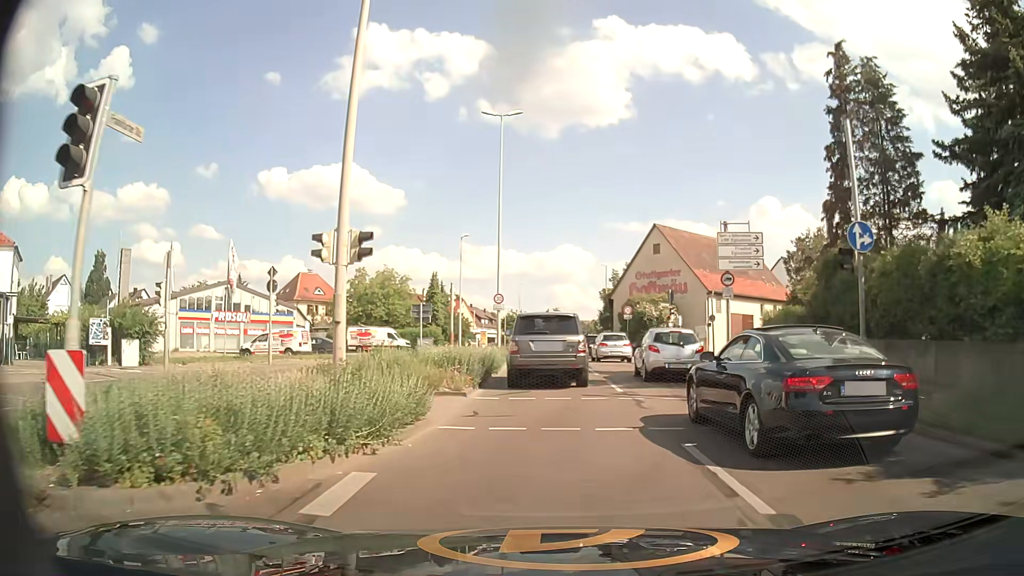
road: primary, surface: asphalt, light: Day
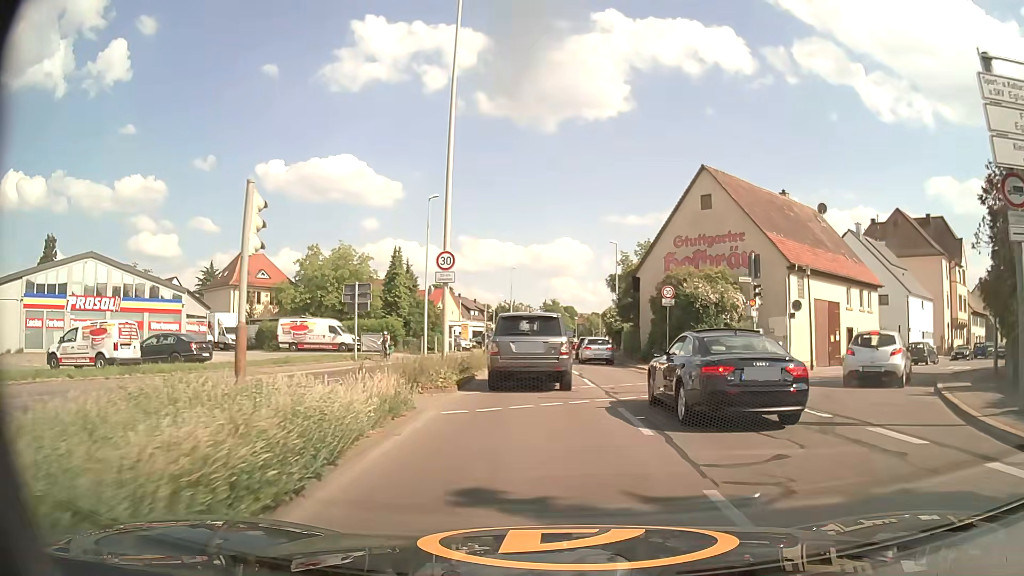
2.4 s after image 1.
(-0.1, +18.5) m; 0°
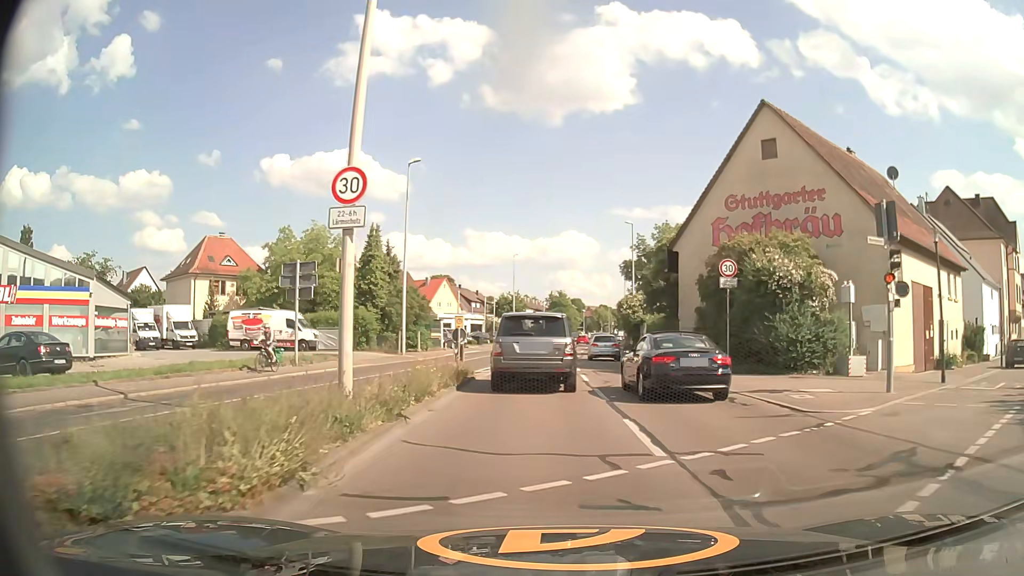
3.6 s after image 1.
(0.0, +10.2) m; -1°
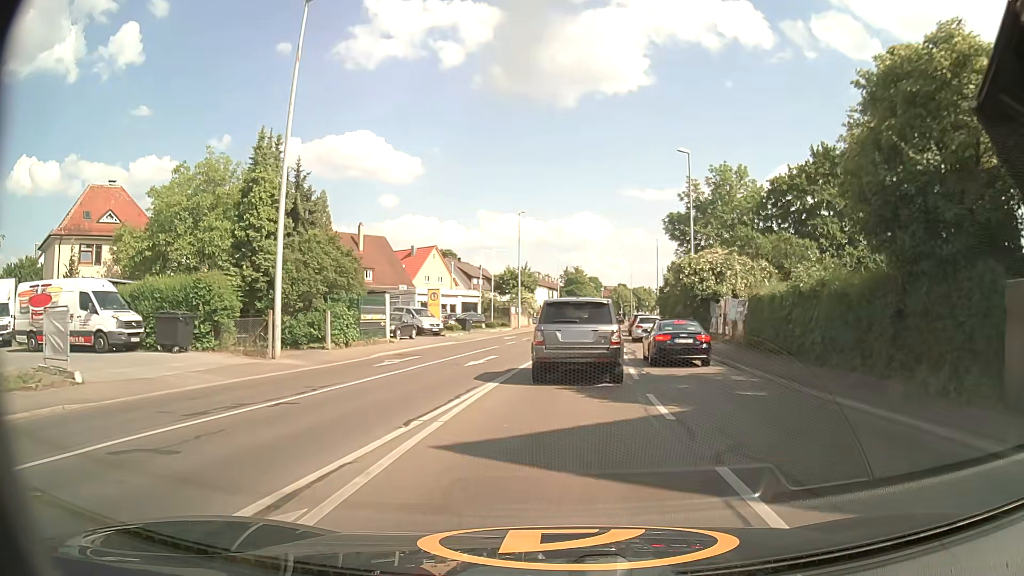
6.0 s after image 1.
(-0.3, +22.7) m; -1°
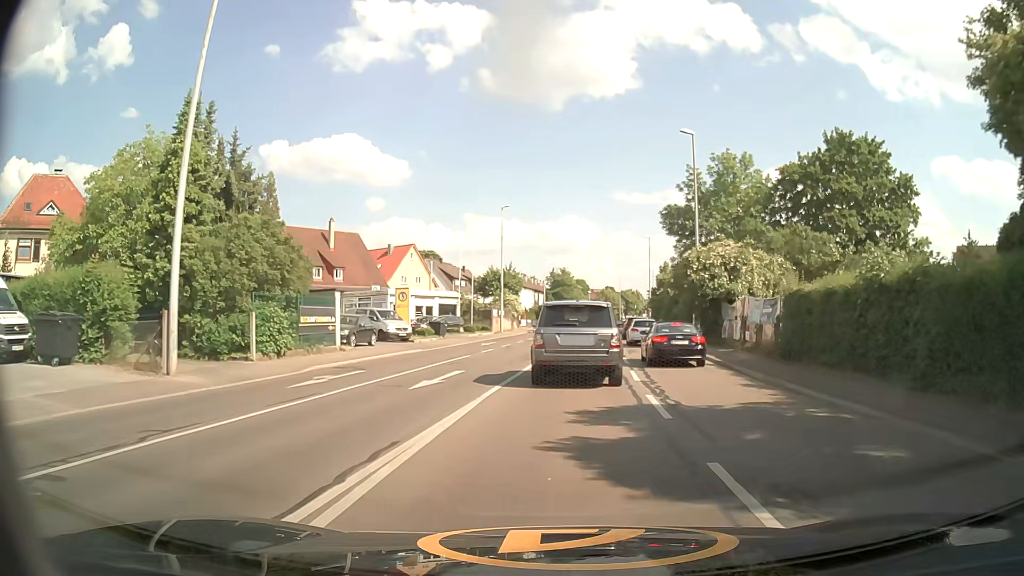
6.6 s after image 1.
(0.0, +5.8) m; +1°
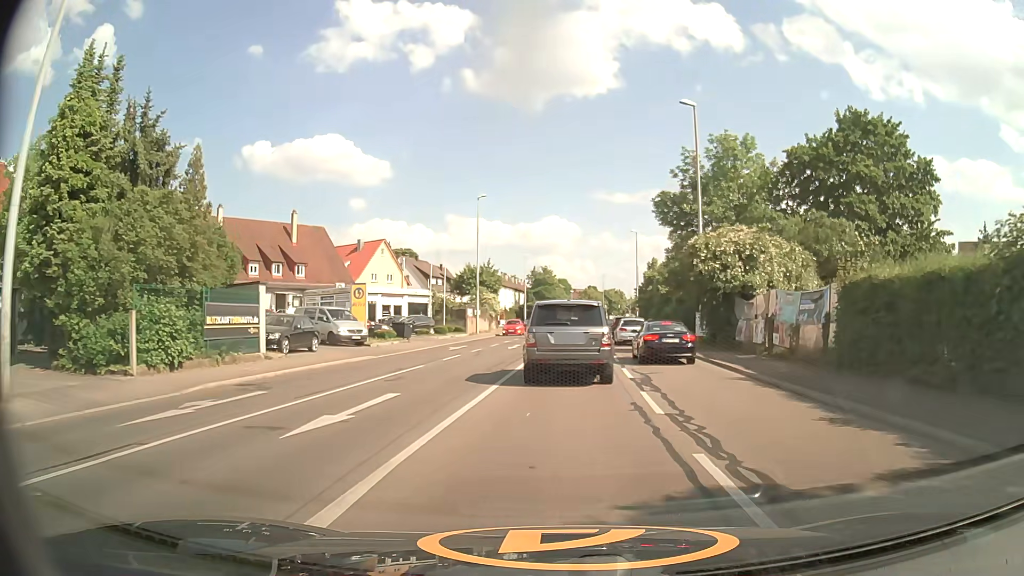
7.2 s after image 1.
(+0.1, +5.7) m; +2°
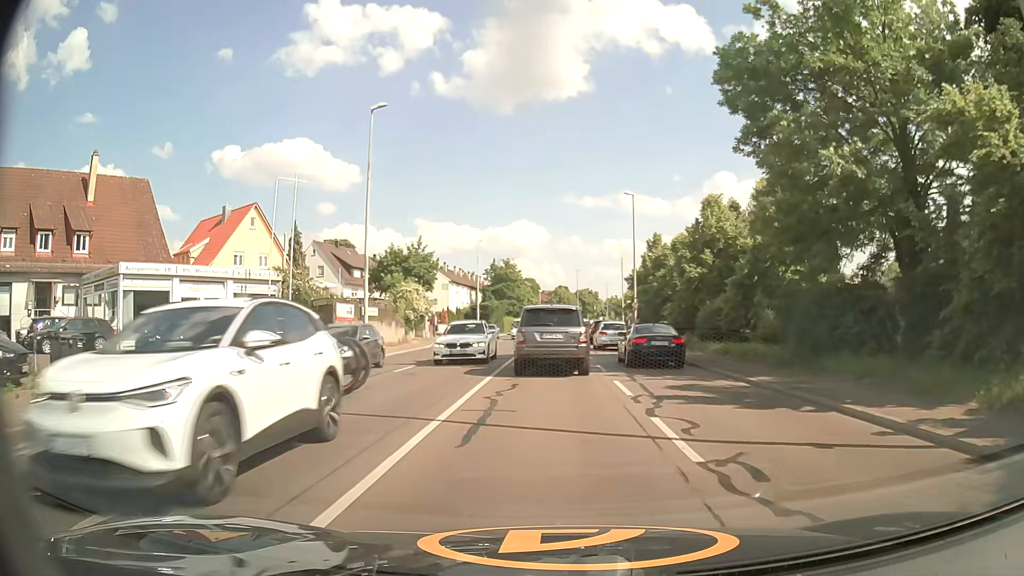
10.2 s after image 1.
(+0.9, +28.1) m; +2°
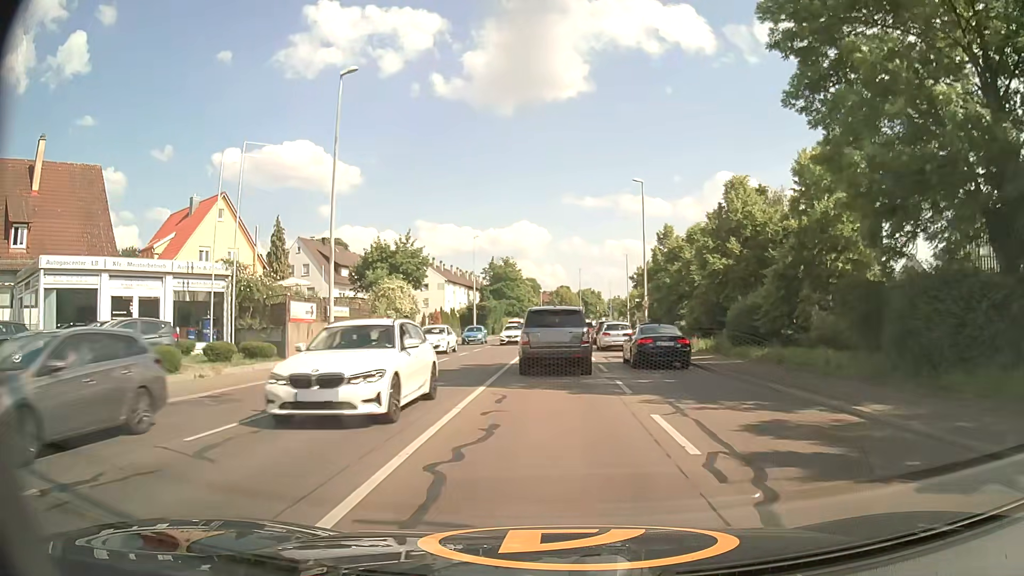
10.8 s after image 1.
(0.0, +5.8) m; 0°
(0, +10) (0, +20) (0, +30) (0, +40) (+1, +50) (+1, +60) (+1, +70) (+2, +80) (+3, +90) (+4, +100) m
